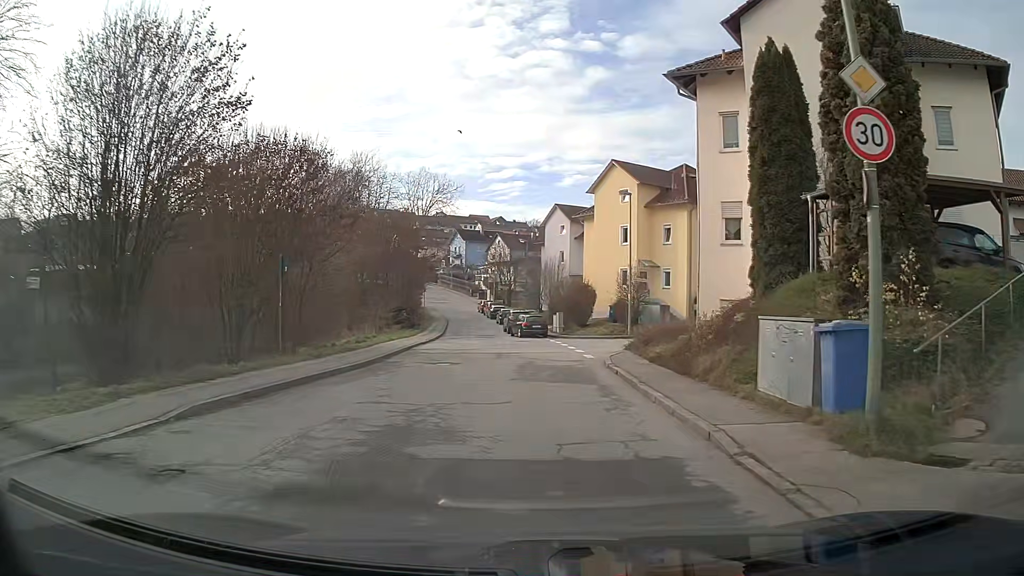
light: Day
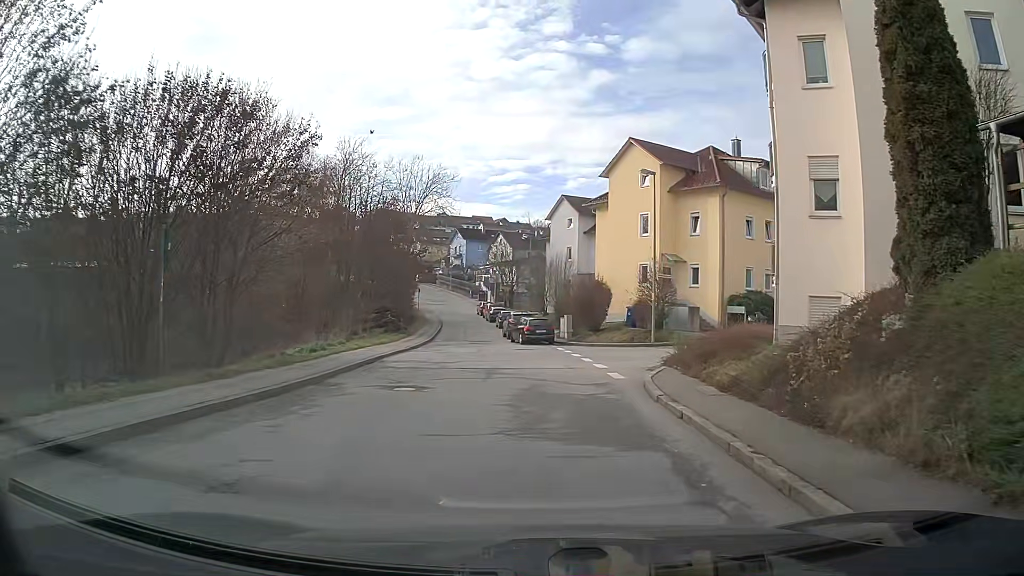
(0.0, +6.5) m; 0°
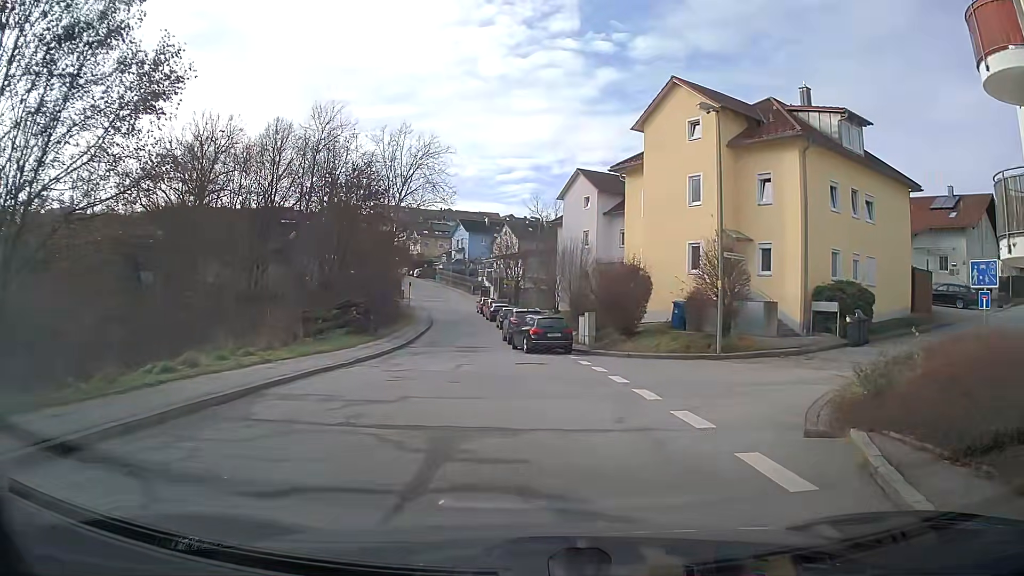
(-0.1, +10.2) m; 0°
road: residential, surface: asphalt
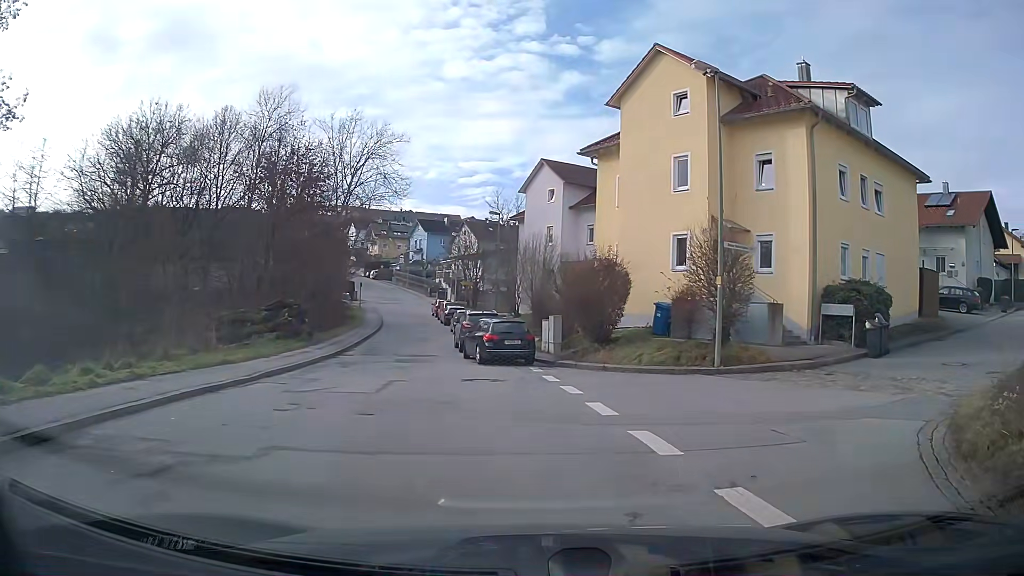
(+0.2, +4.2) m; +5°
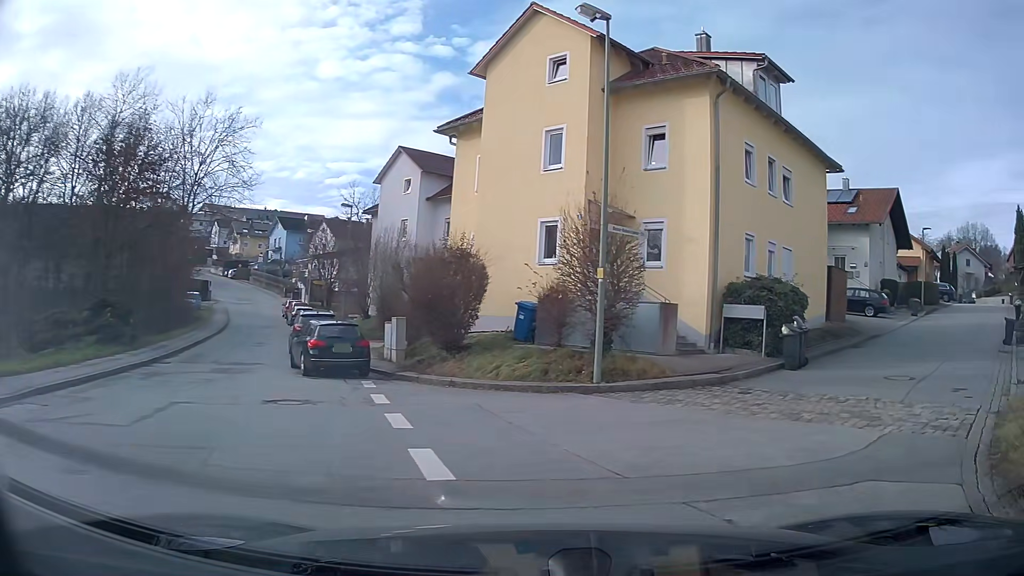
(+0.4, +3.8) m; +12°
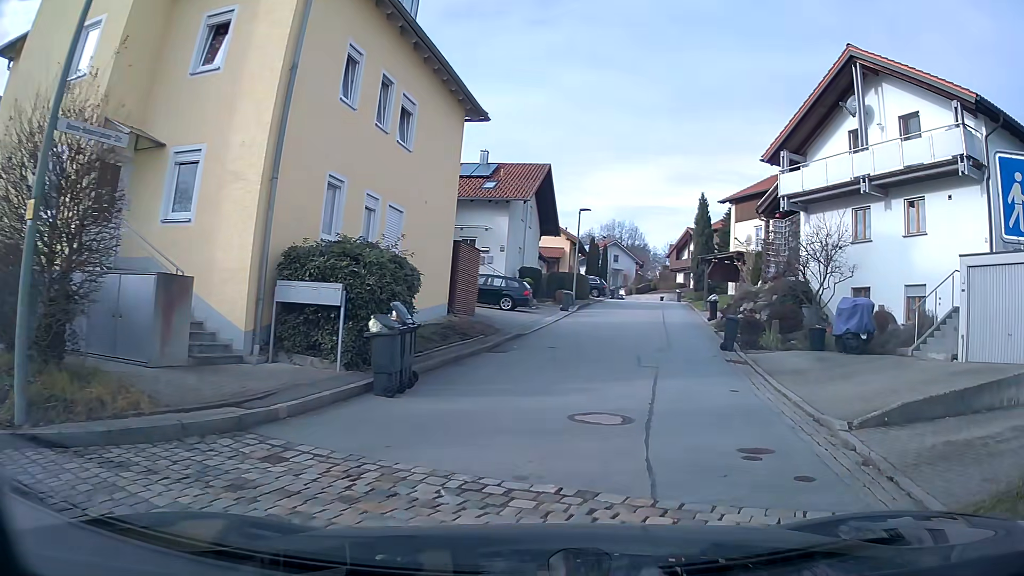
(+1.9, +6.9) m; +31°
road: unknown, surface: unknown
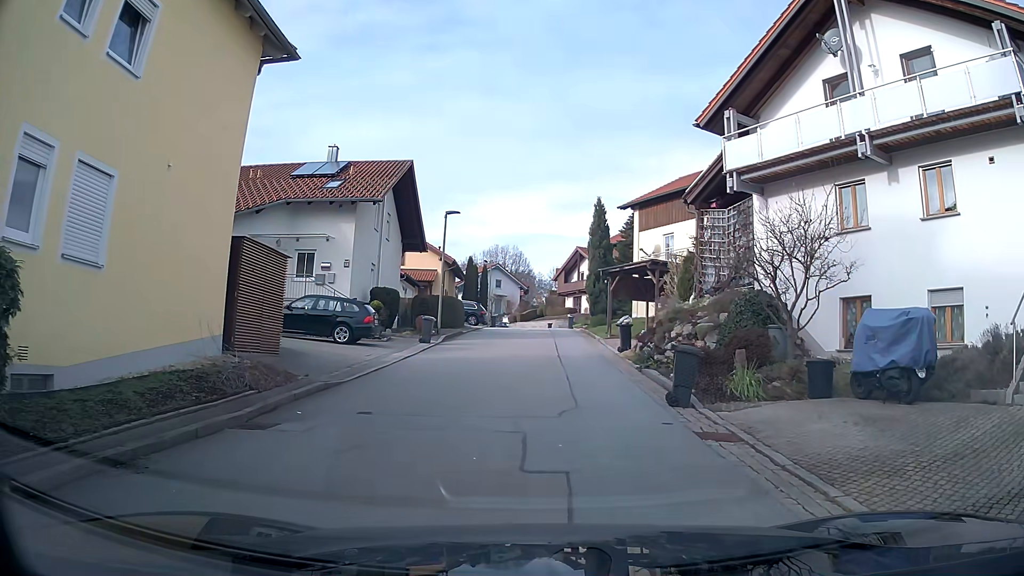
(+0.8, +7.7) m; +8°
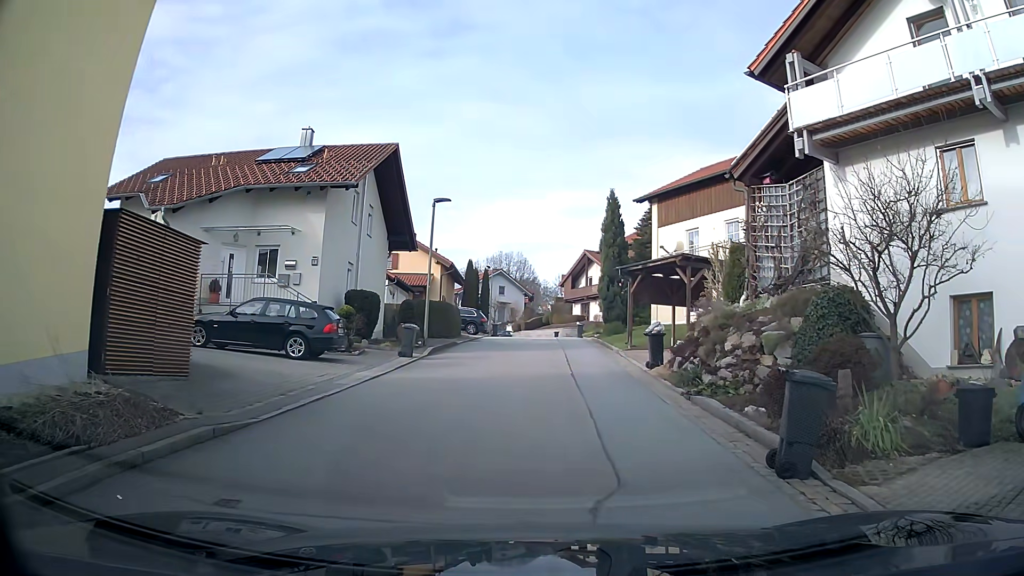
(+0.1, +4.6) m; 0°
(0, +10) (0, +20) (0, +30) (0, +40) (0, +50) (0, +60) (-3, +70) (-9, +78) (-15, +85) (-18, +95) m
